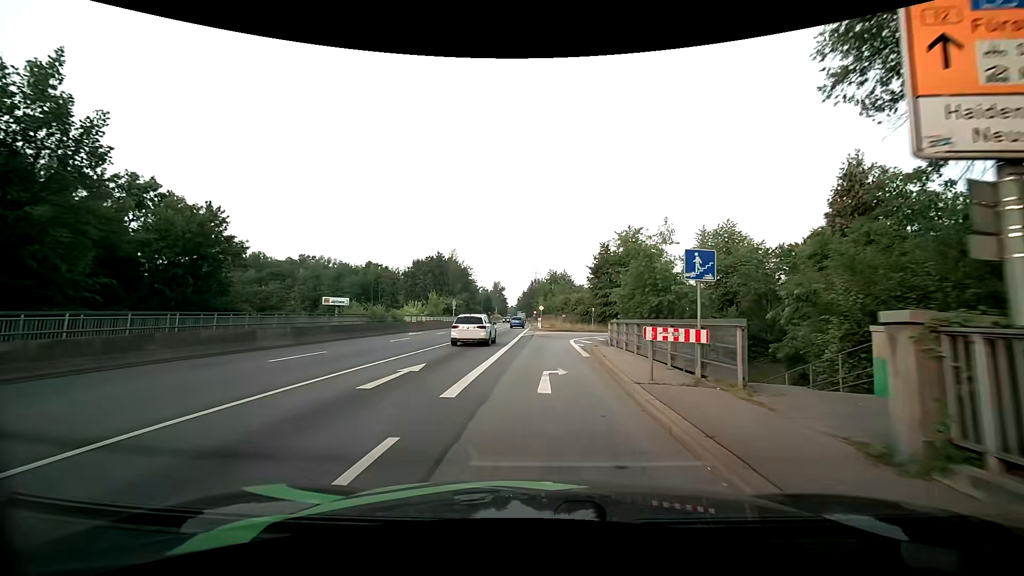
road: primary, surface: asphalt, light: Day
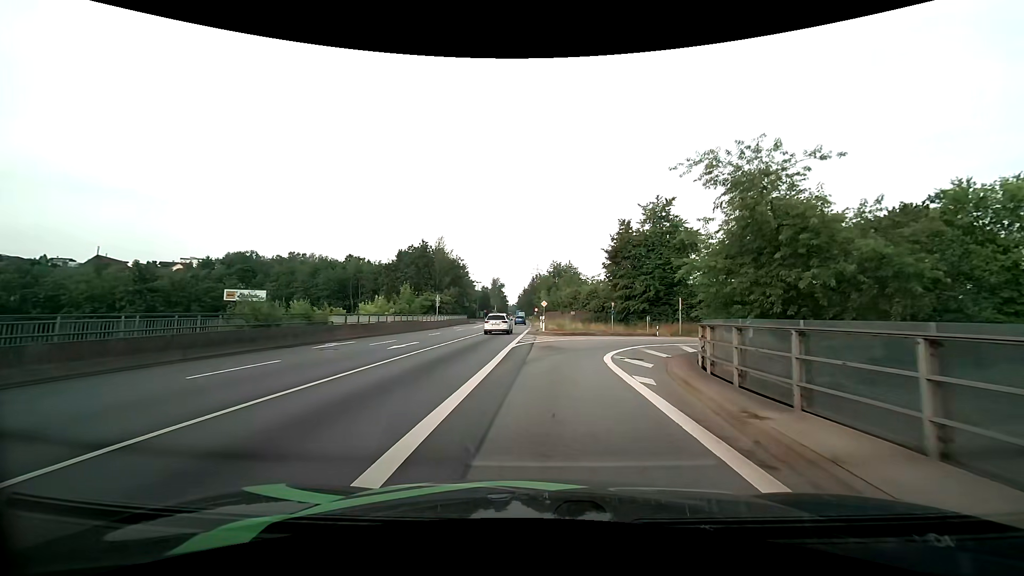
(+0.1, +15.5) m; 0°
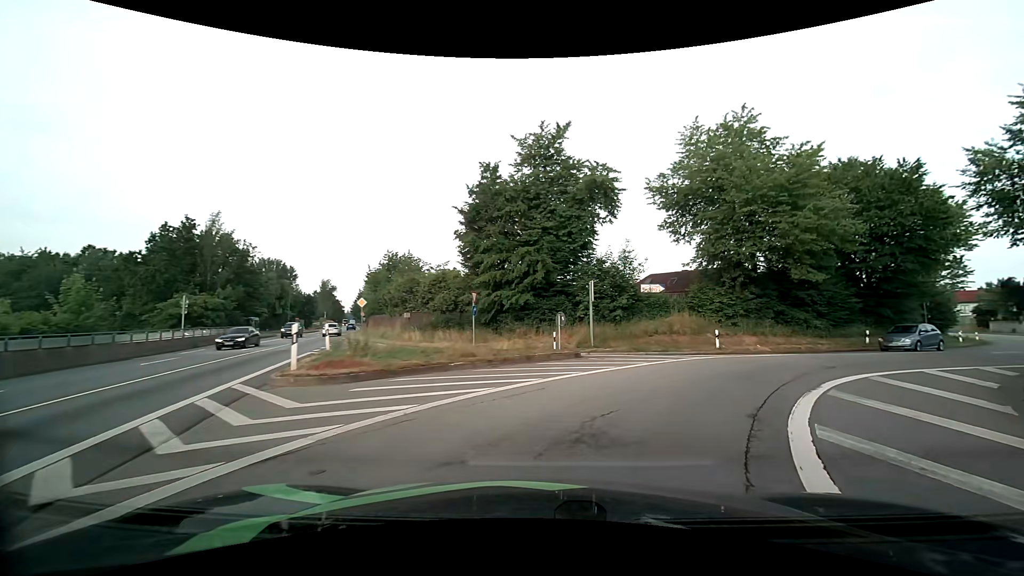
(+1.7, +22.2) m; +17°
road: primary_link
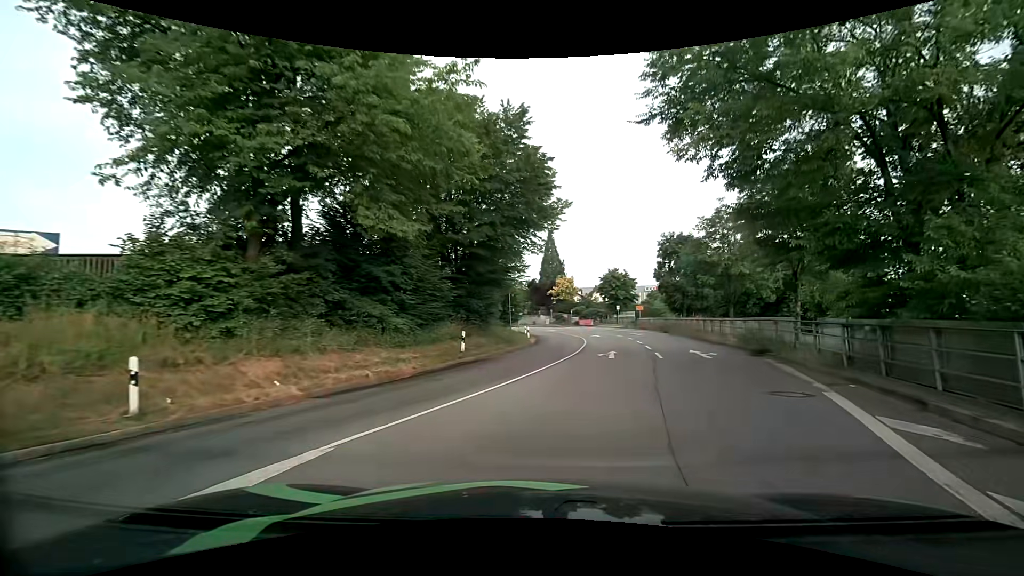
(+7.3, +16.9) m; +44°
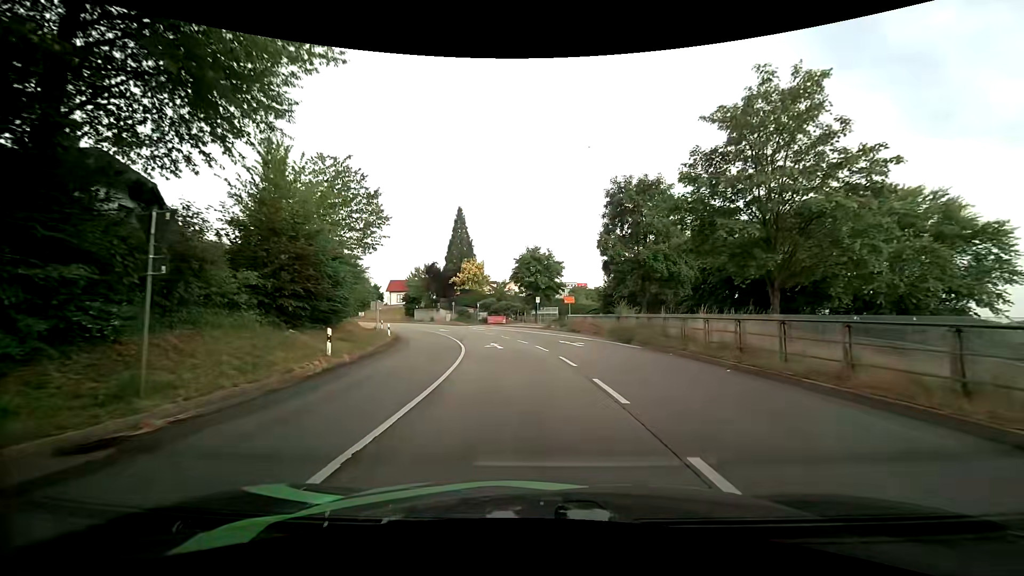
(+3.7, +23.1) m; +10°
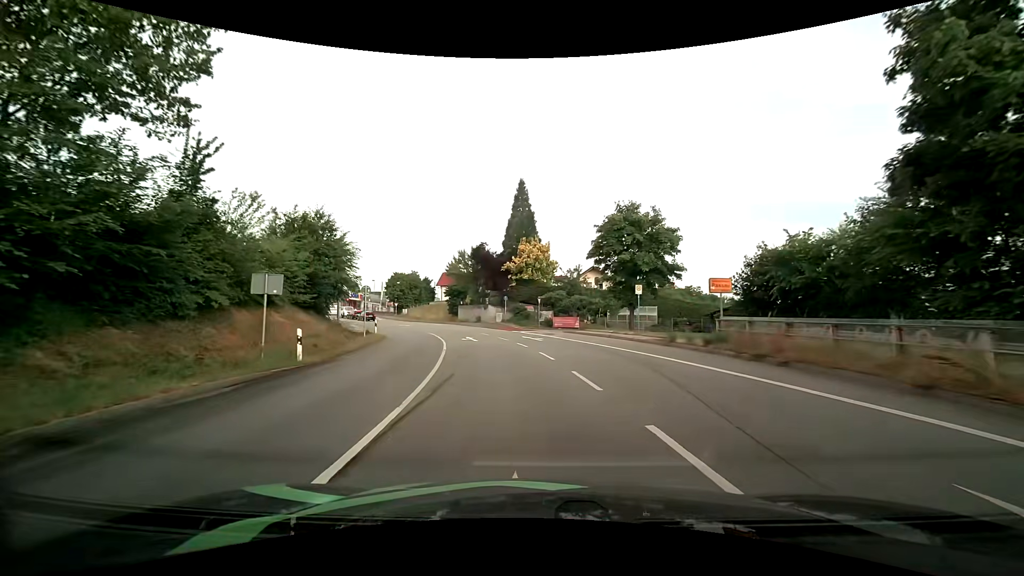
(-1.4, +22.6) m; -8°
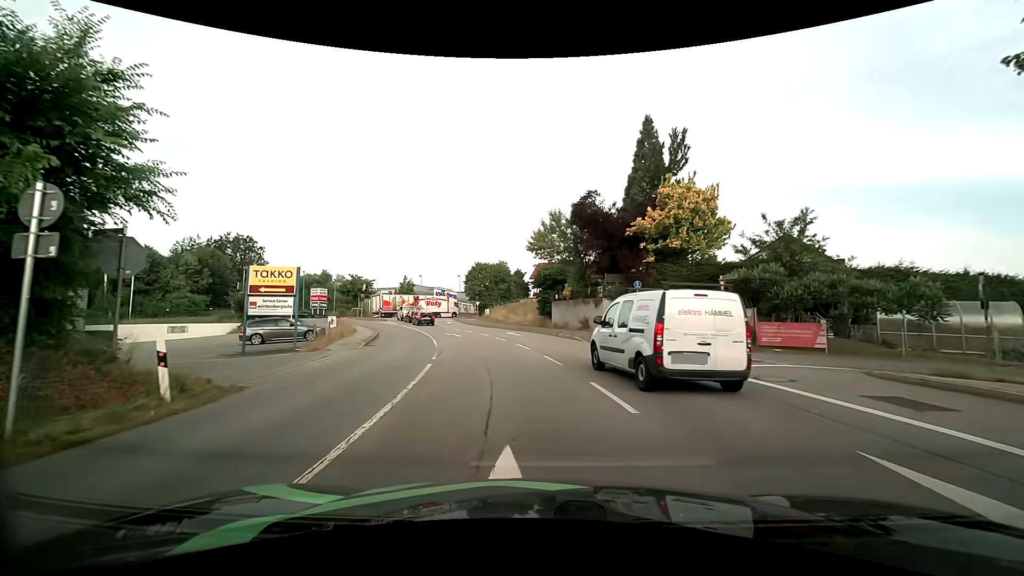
(-2.5, +25.7) m; -12°
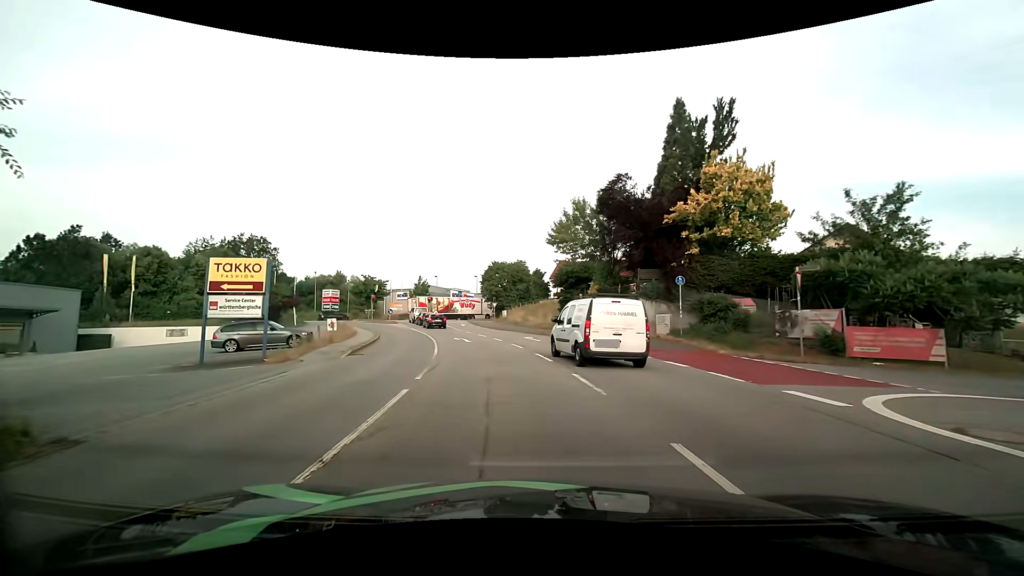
(-0.1, +4.4) m; -3°
(0, +10) (-2, +20) (-4, +30) (-7, +39) (-10, +49) (-13, +58) (-17, +68) (-23, +75) (-32, +78) (-42, +75) m
